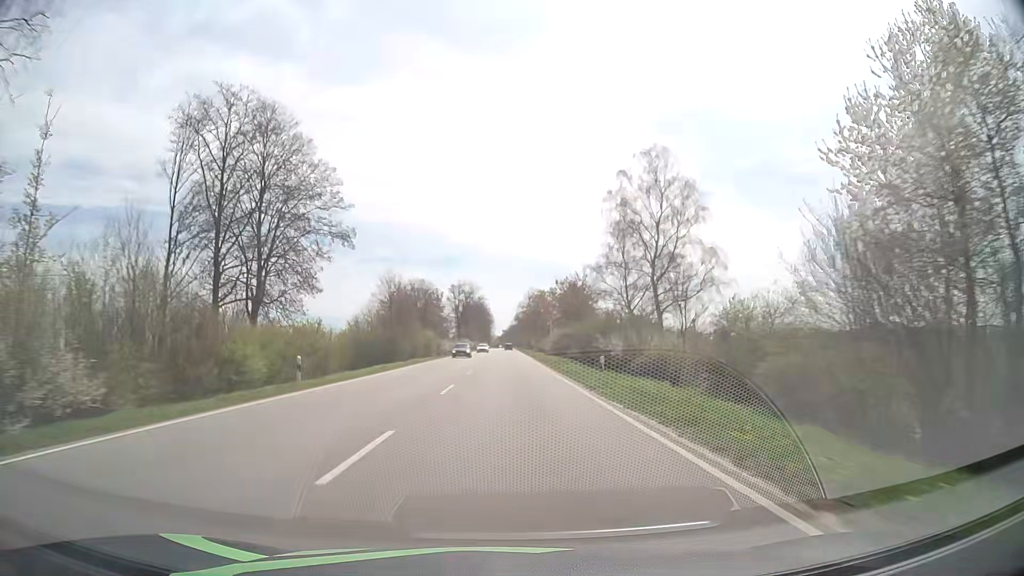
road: primary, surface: asphalt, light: Day
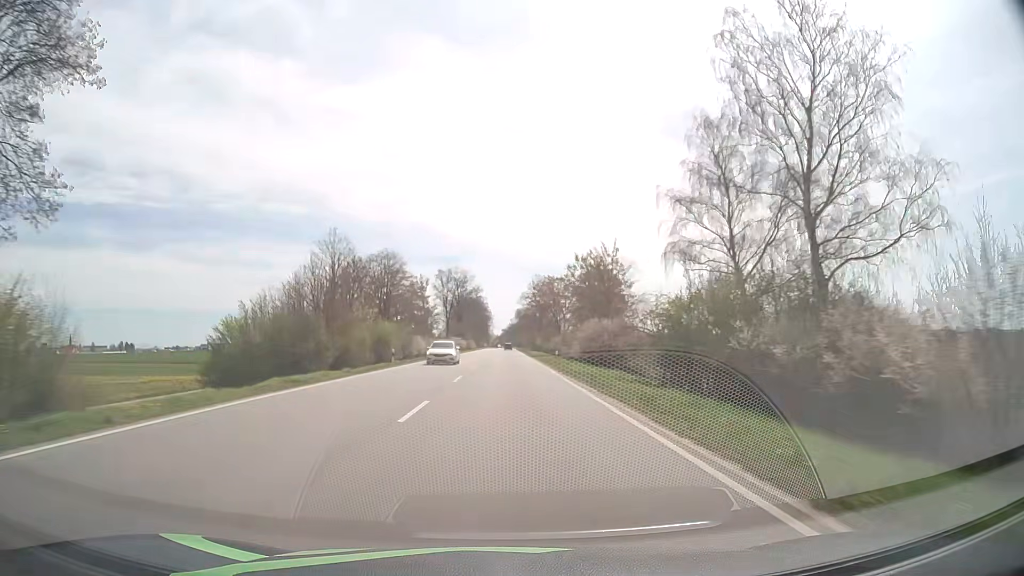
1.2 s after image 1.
(+0.1, +31.2) m; 0°
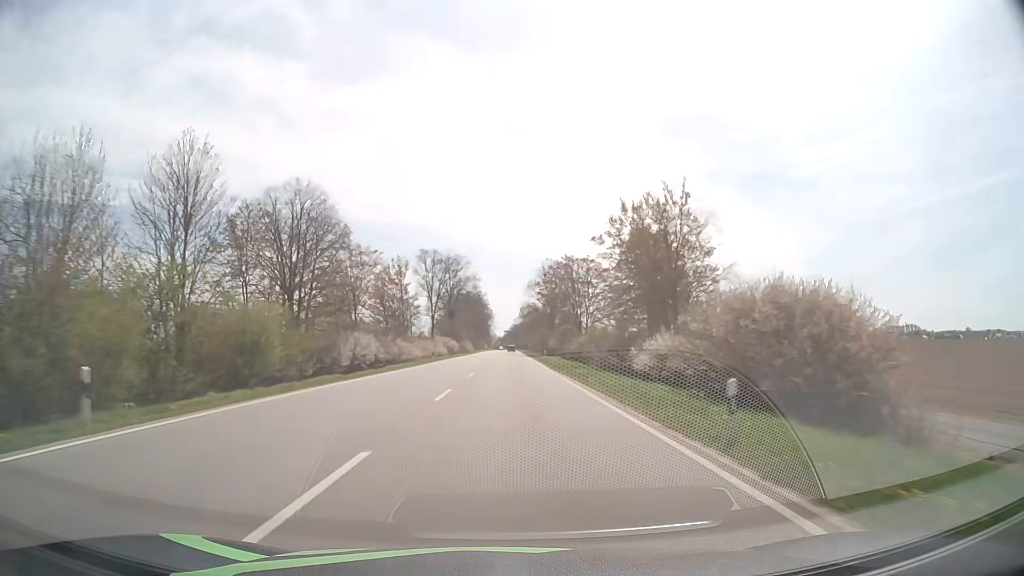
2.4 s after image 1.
(-0.1, +31.1) m; 0°
(0, +10) (0, +20) (0, +30) (0, +40) (0, +50) (0, +60) (0, +70) (0, +80) (0, +90) (0, +100) m
